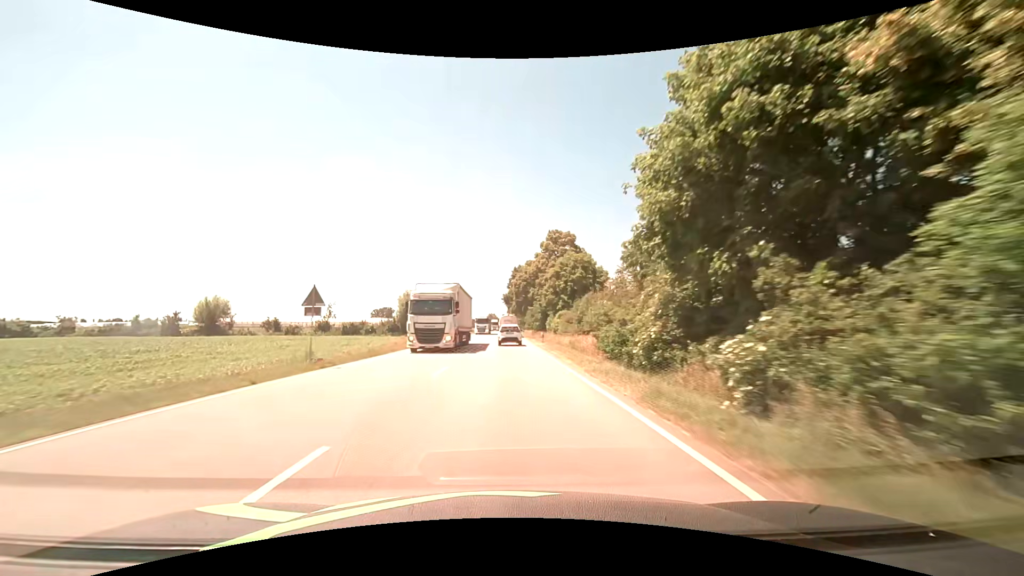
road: primary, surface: asphalt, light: Day
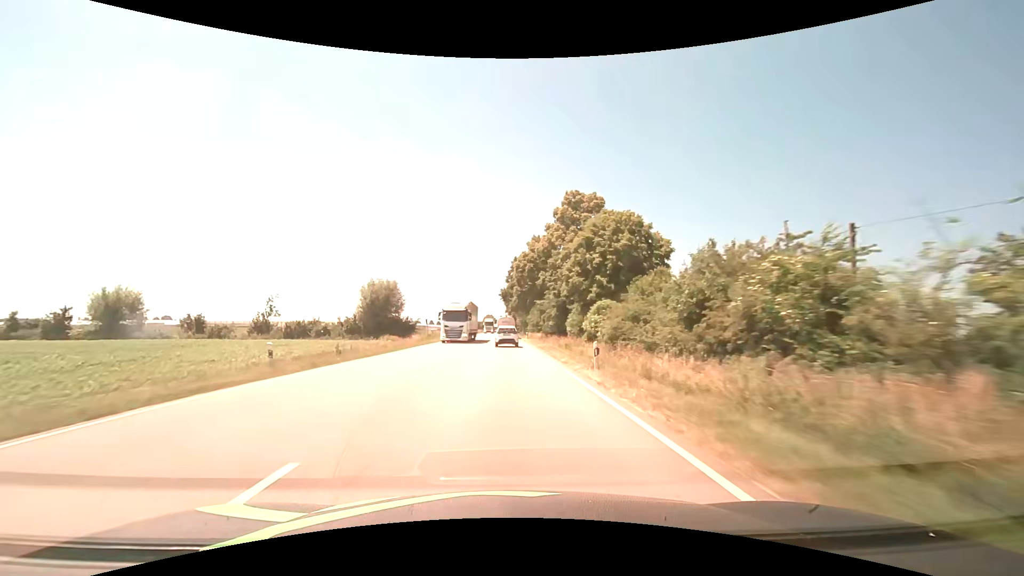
(+0.1, +24.6) m; 0°
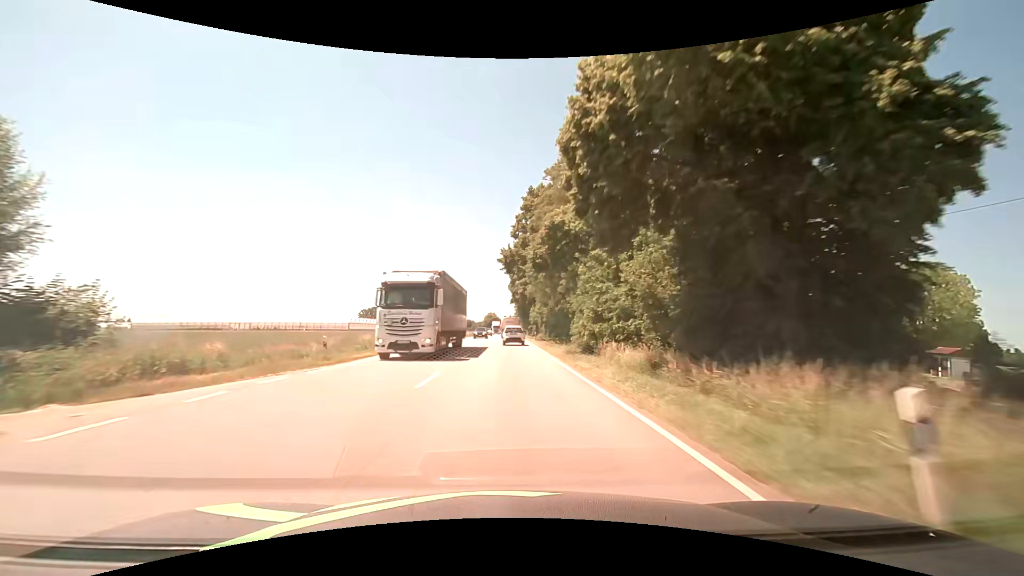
(-0.3, +61.7) m; 0°
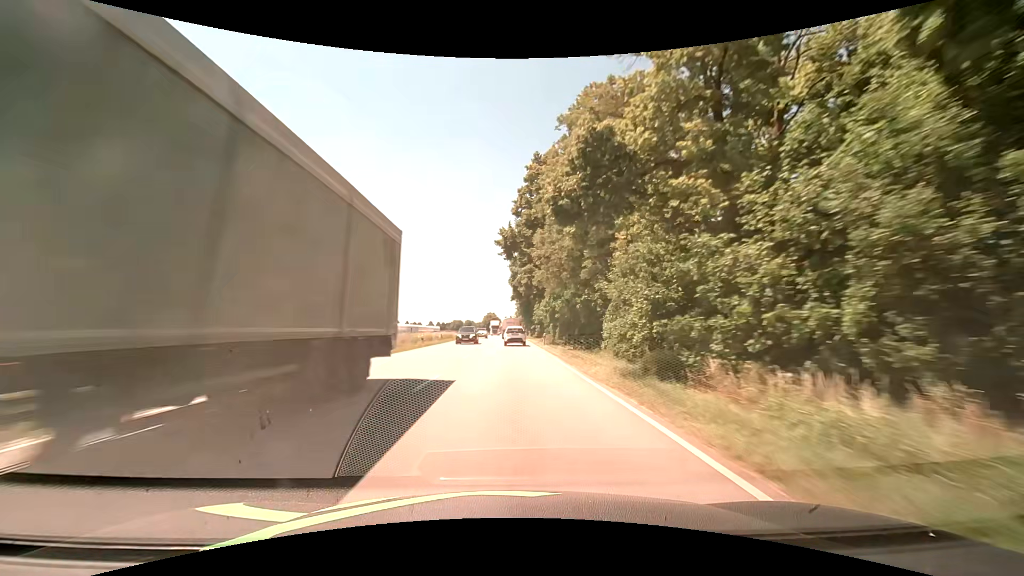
(-0.1, +12.5) m; 0°
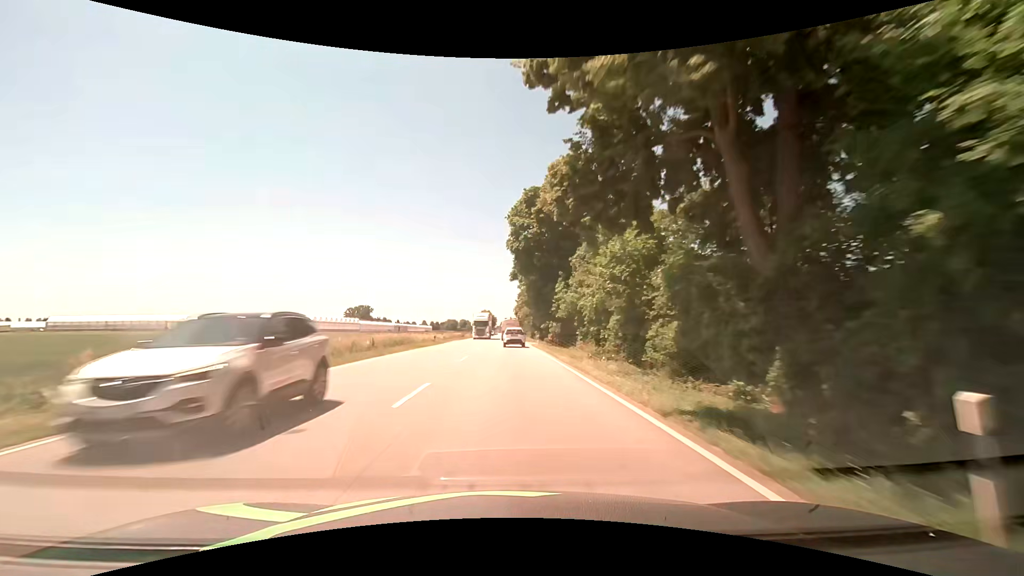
(0.0, +37.9) m; +1°
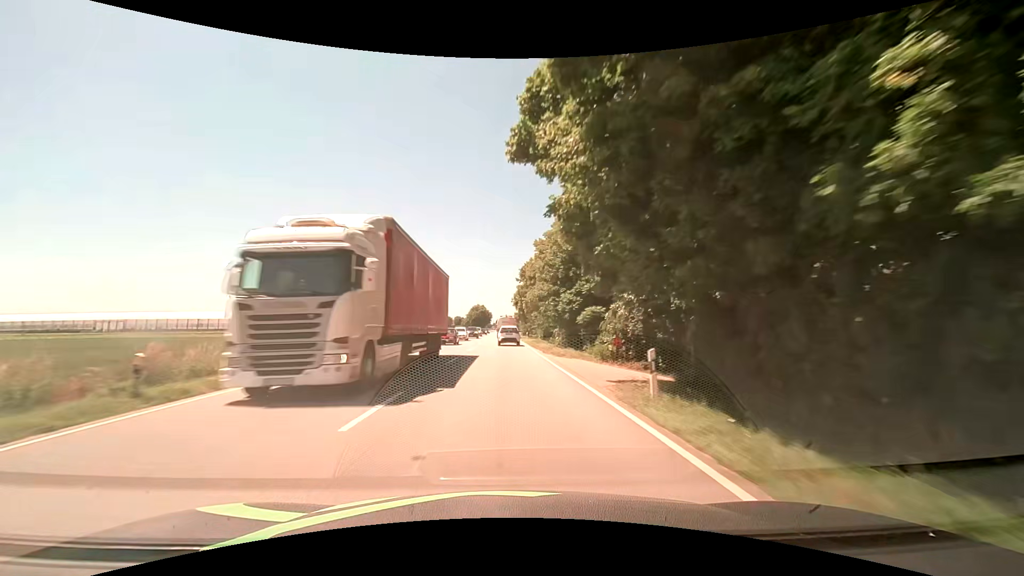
(-0.2, +37.9) m; -1°
